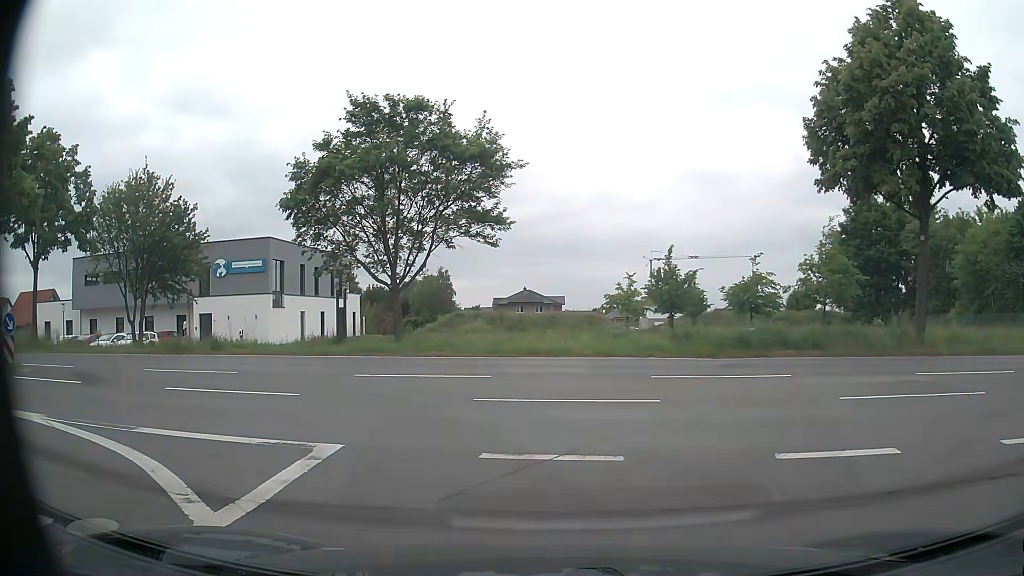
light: Day
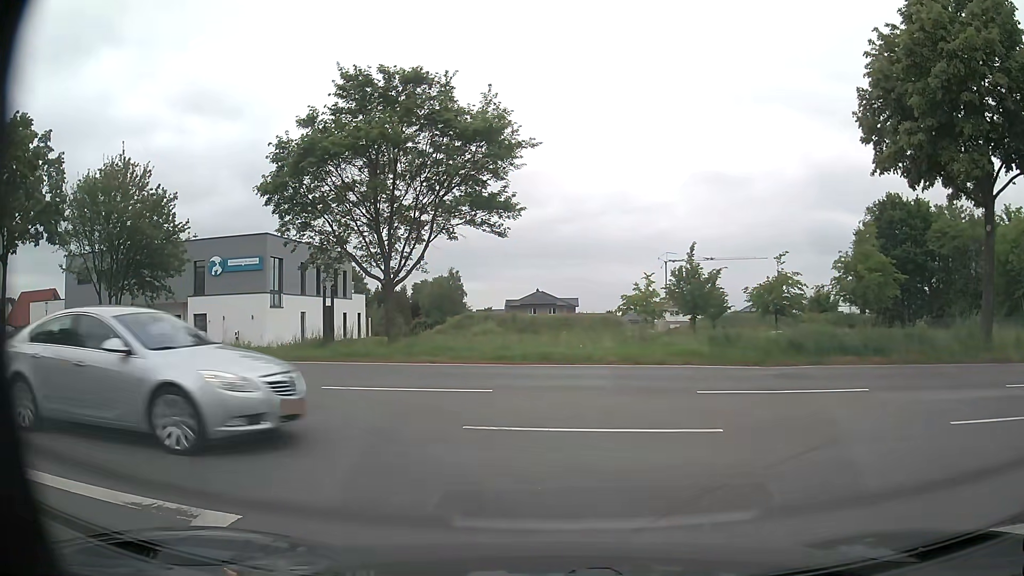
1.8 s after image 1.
(0.0, +3.0) m; +1°
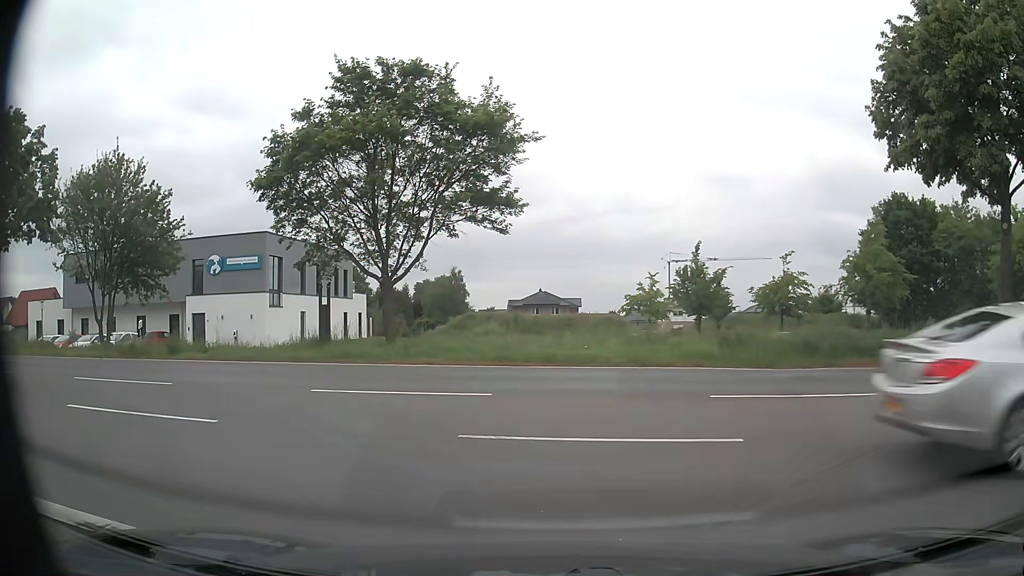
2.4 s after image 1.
(0.0, +0.7) m; 0°
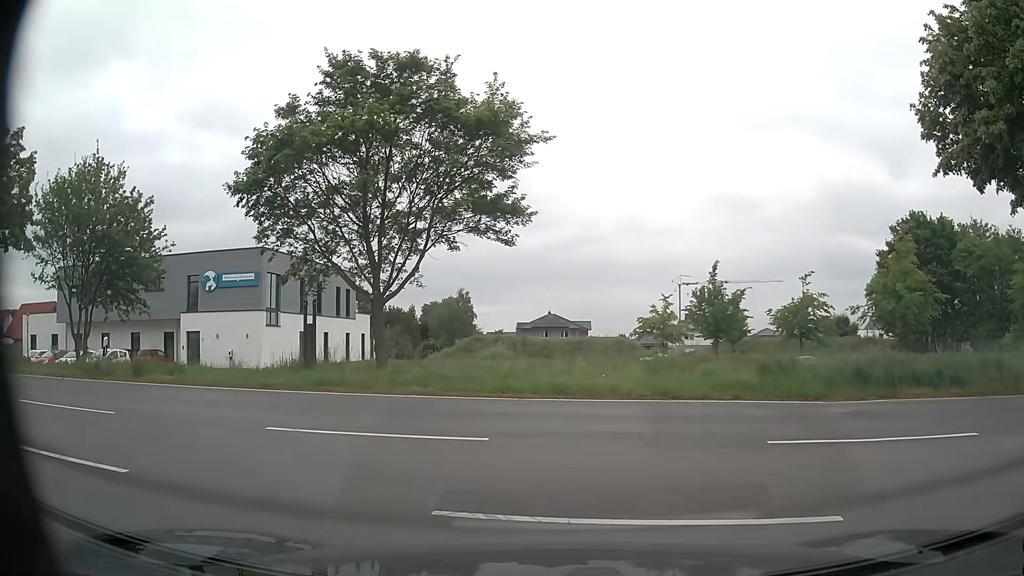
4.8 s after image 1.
(-0.1, +2.5) m; -2°
(-3, +9) (-12, +14) (-22, +15) (-32, +15) (-42, +15) (-52, +16) (-61, +19) (-67, +27) (-68, +37) (-68, +47) m
